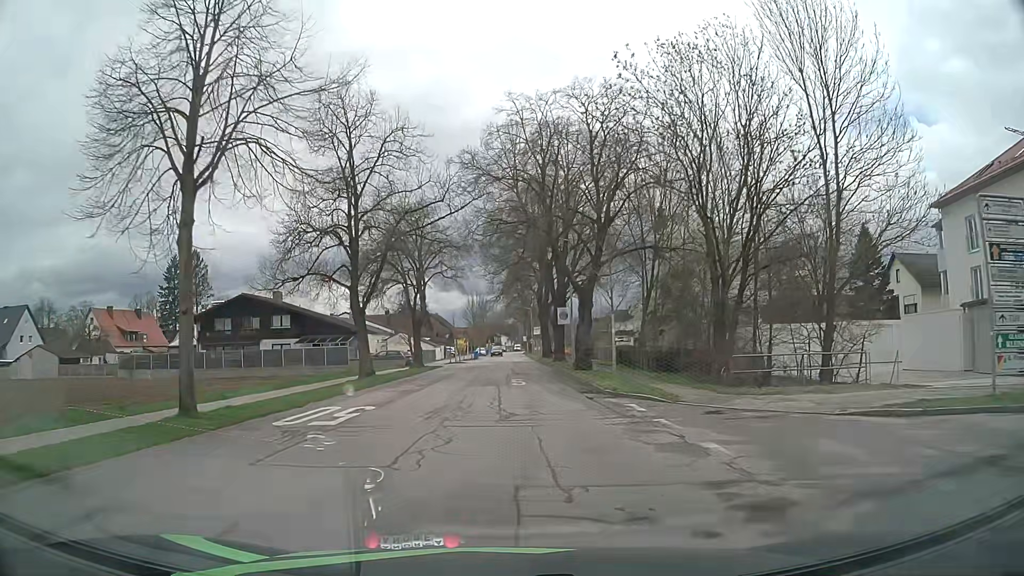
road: unclassified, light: Day
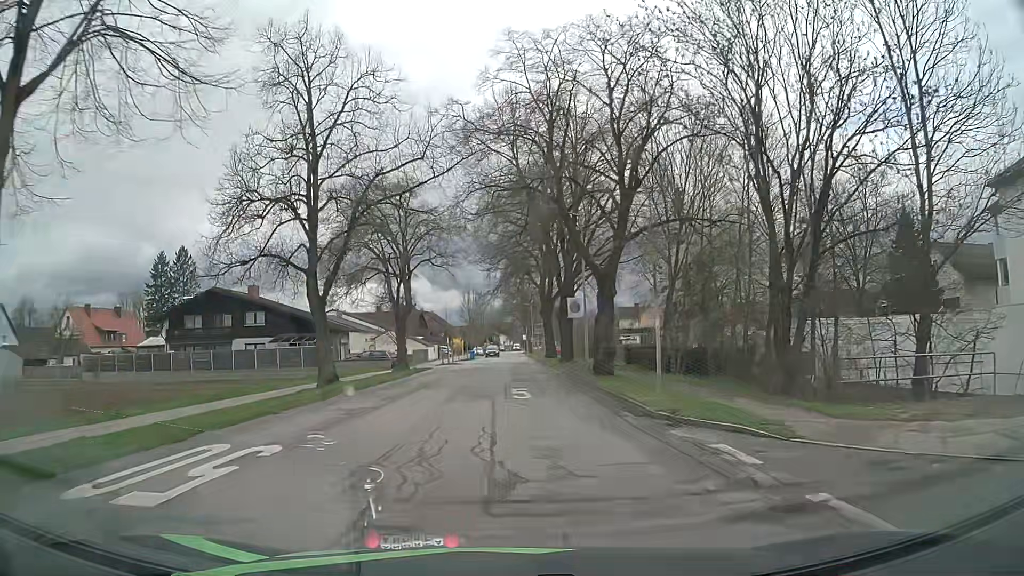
(0.0, +6.6) m; +1°
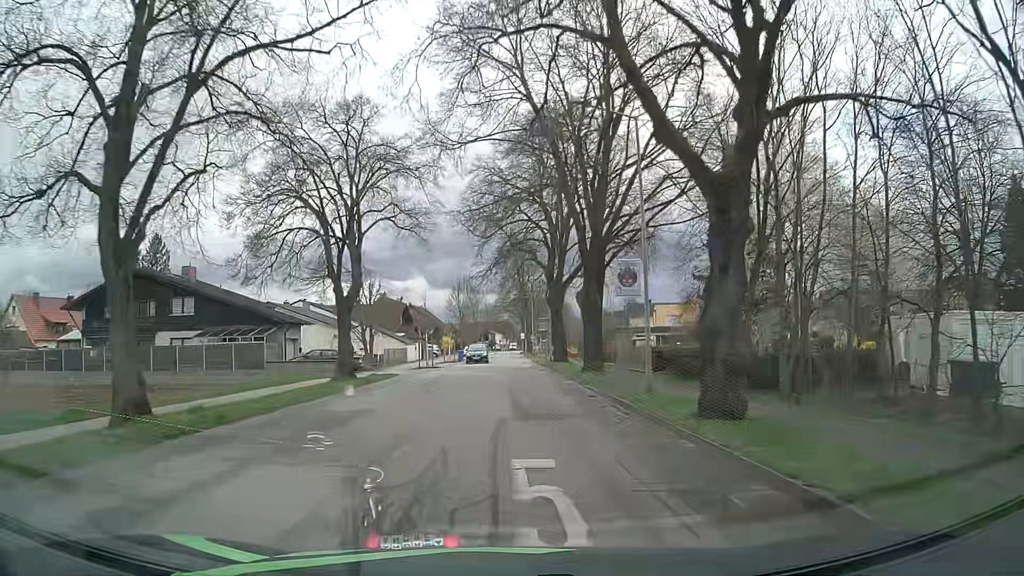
(-0.1, +13.3) m; 0°
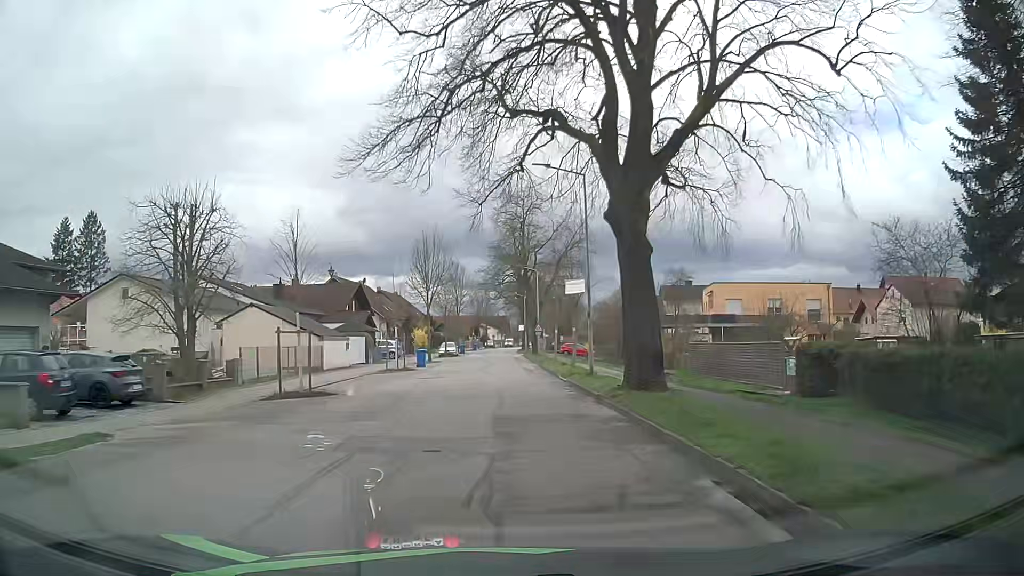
(+0.1, +26.9) m; 0°
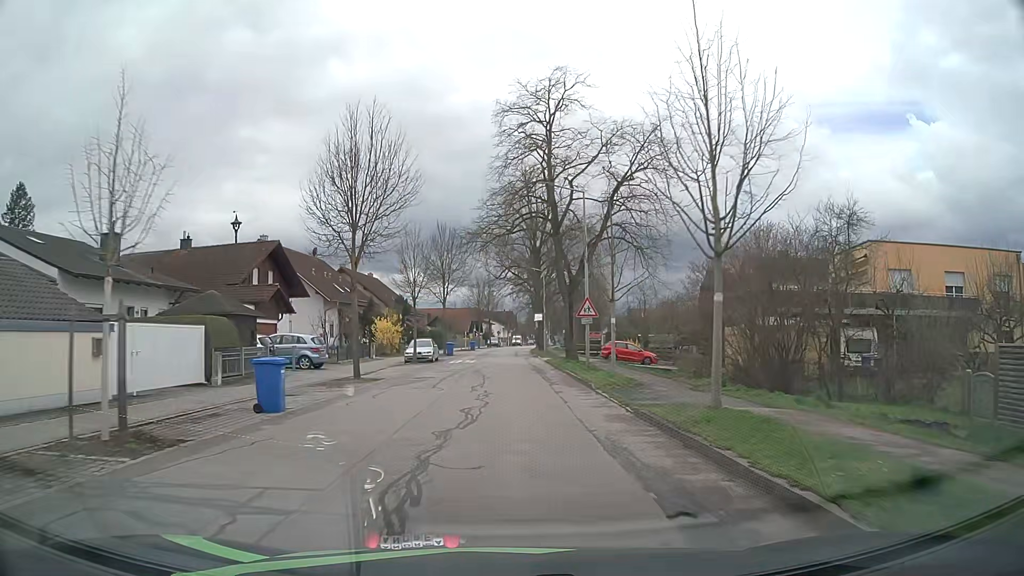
(0.0, +27.1) m; -1°
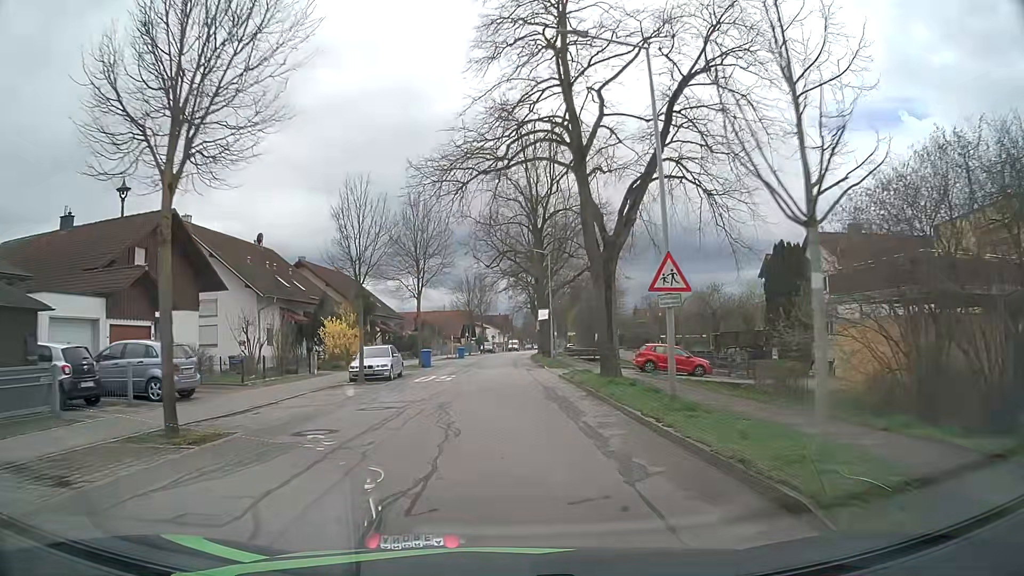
(+0.2, +13.5) m; +1°
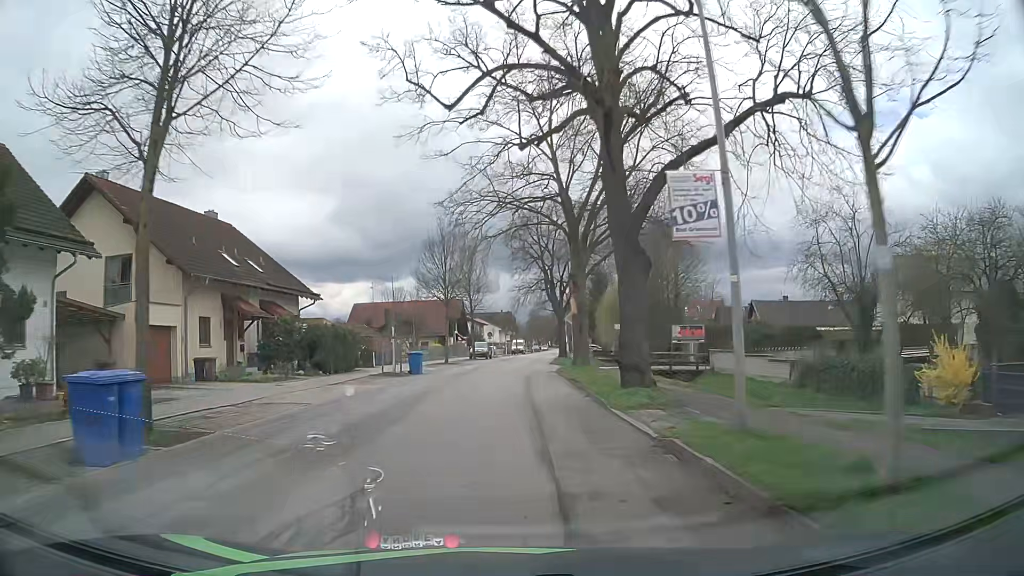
(0.0, +33.7) m; 0°
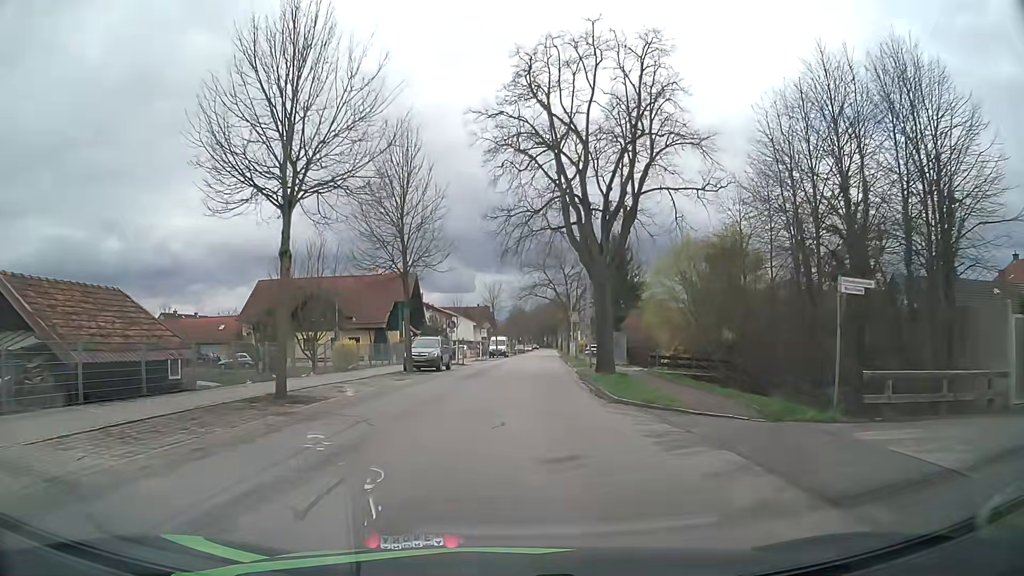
(+0.1, +33.6) m; +2°
(0, +10) (0, +20) (+1, +30) (+2, +40) (+2, +50) (+3, +60) (+4, +70) (+5, +80) (+6, +90) (+7, +100) m
